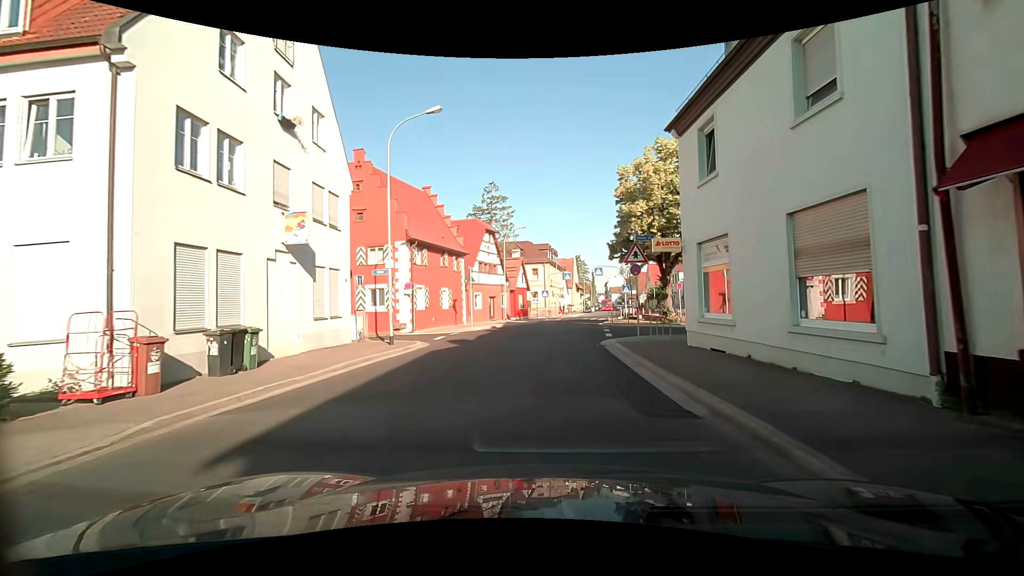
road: unclassified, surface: asphalt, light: Day
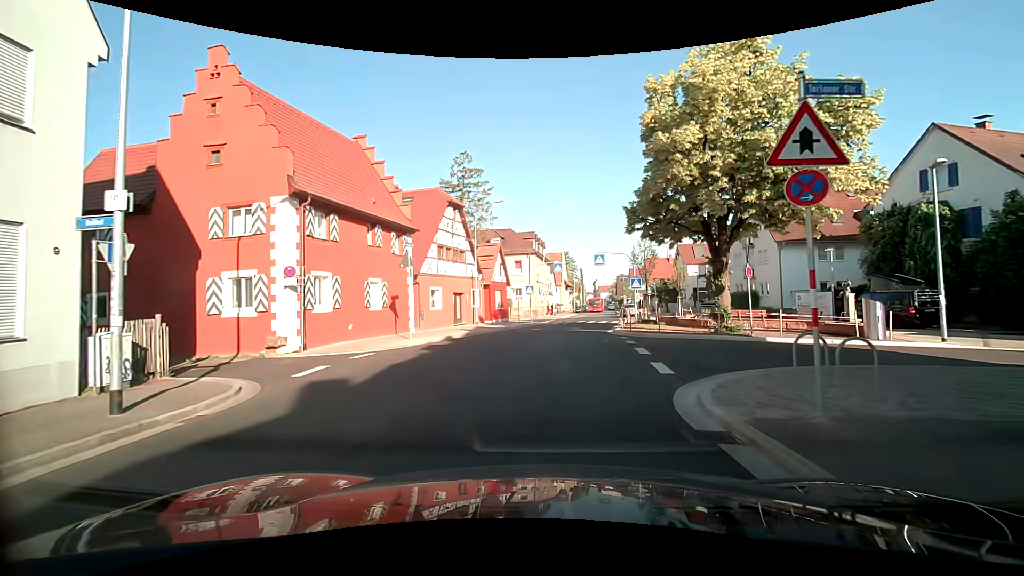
(+0.1, +12.0) m; +1°
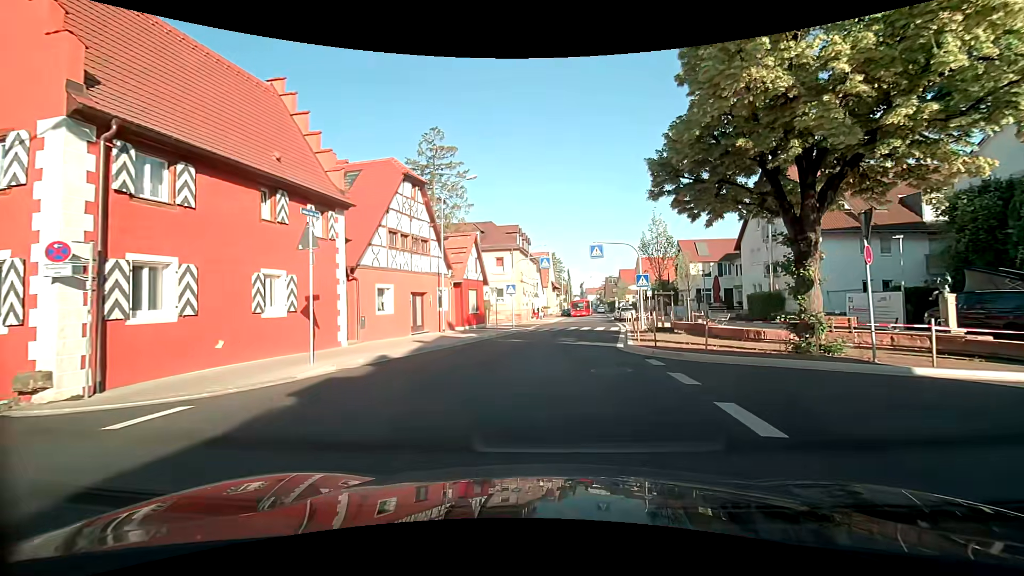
(+0.1, +7.5) m; +2°
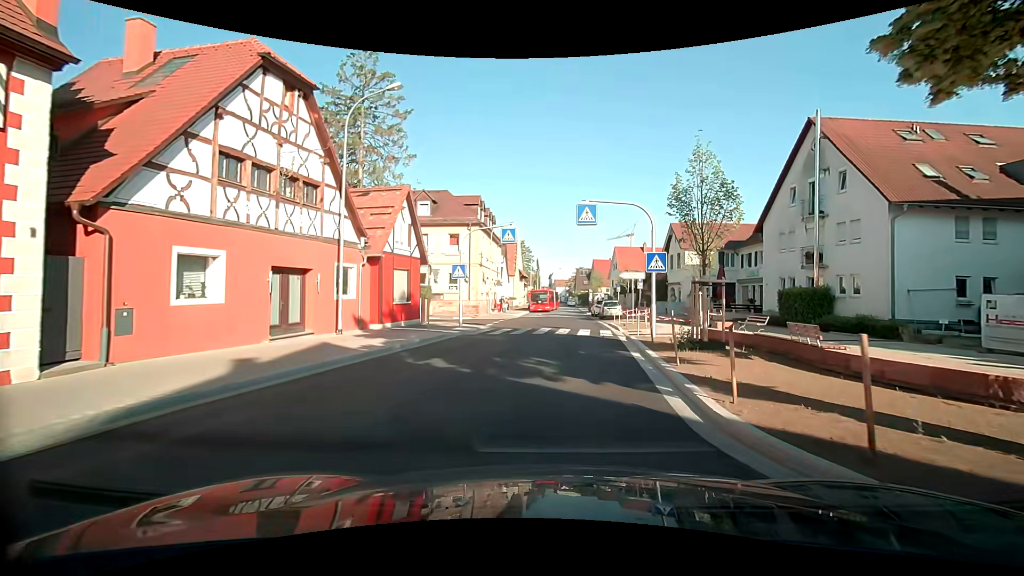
(+0.3, +10.9) m; +4°
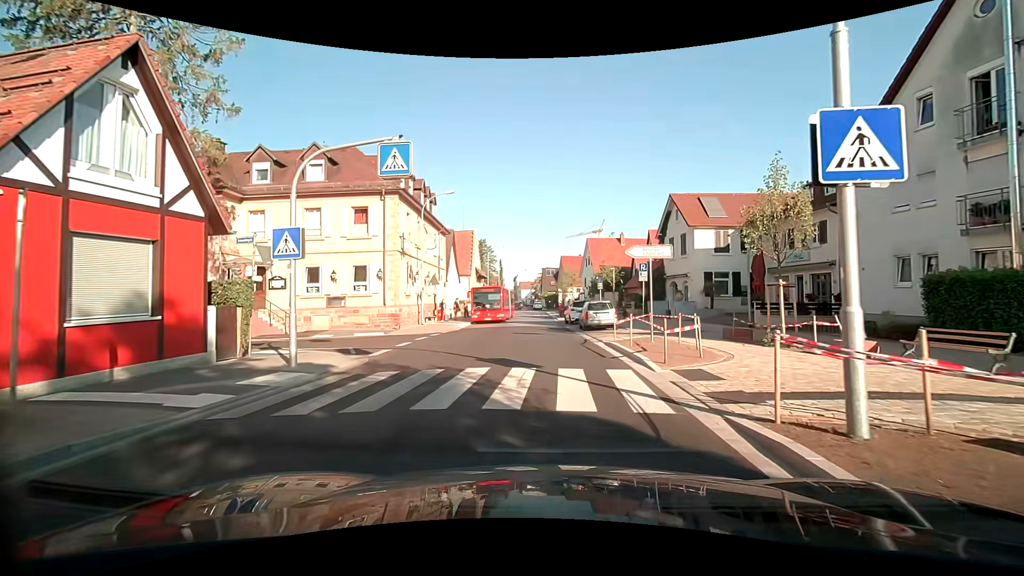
(+0.6, +14.3) m; +4°
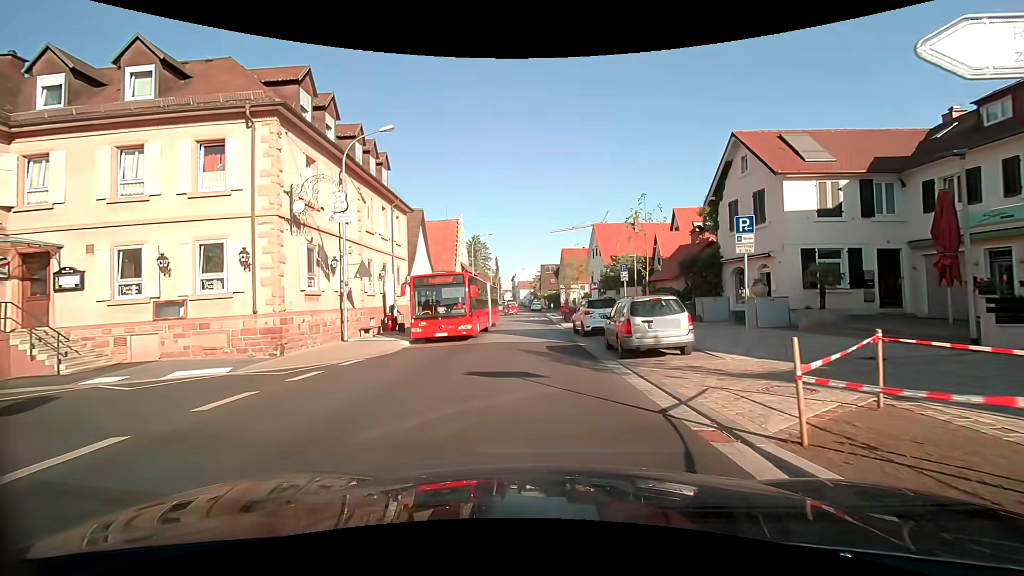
(0.0, +12.7) m; 0°
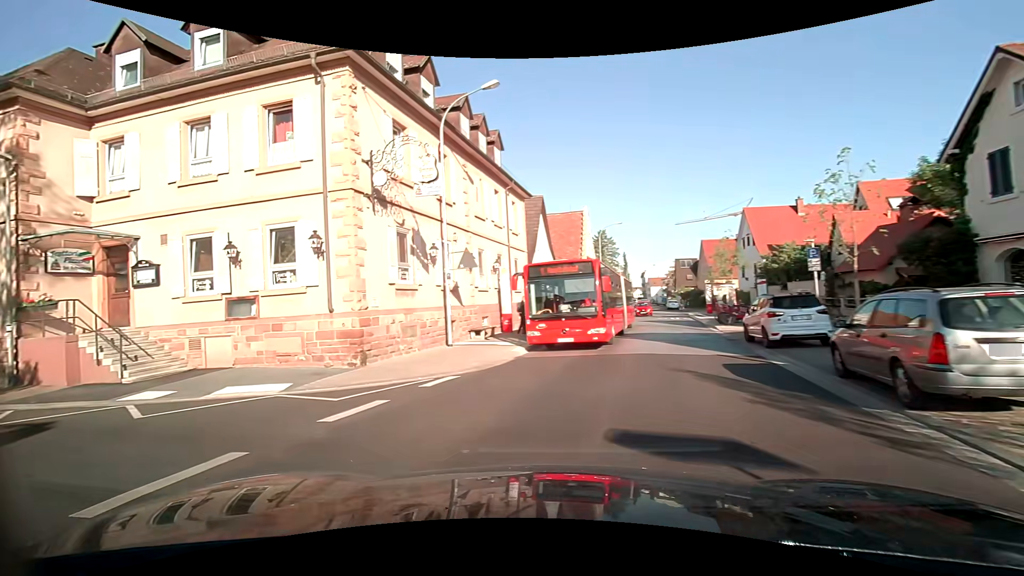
(-0.5, +4.7) m; -16°
